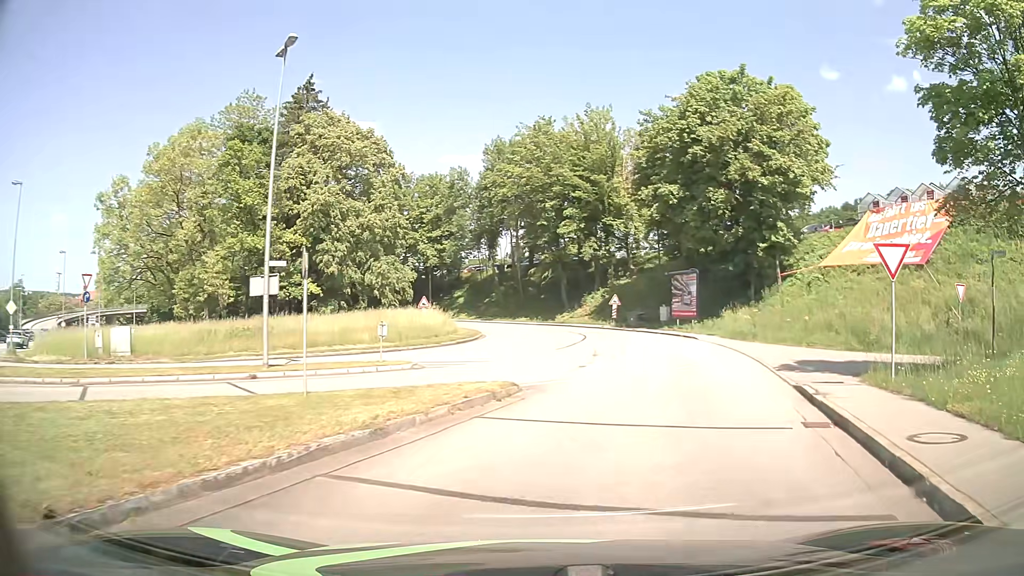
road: residential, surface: asphalt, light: Day
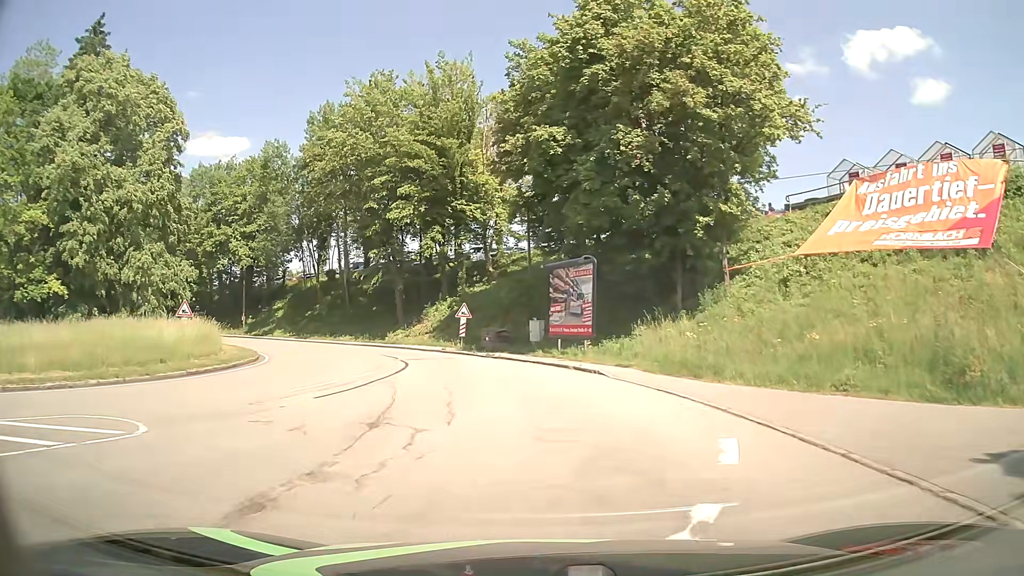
(+2.3, +15.7) m; +12°
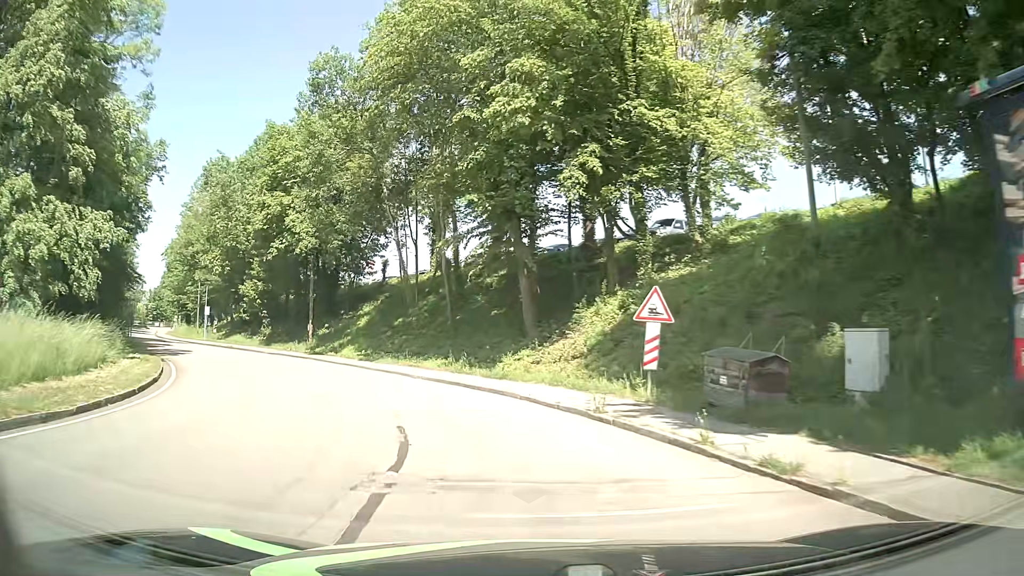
(-2.4, +21.4) m; -15°
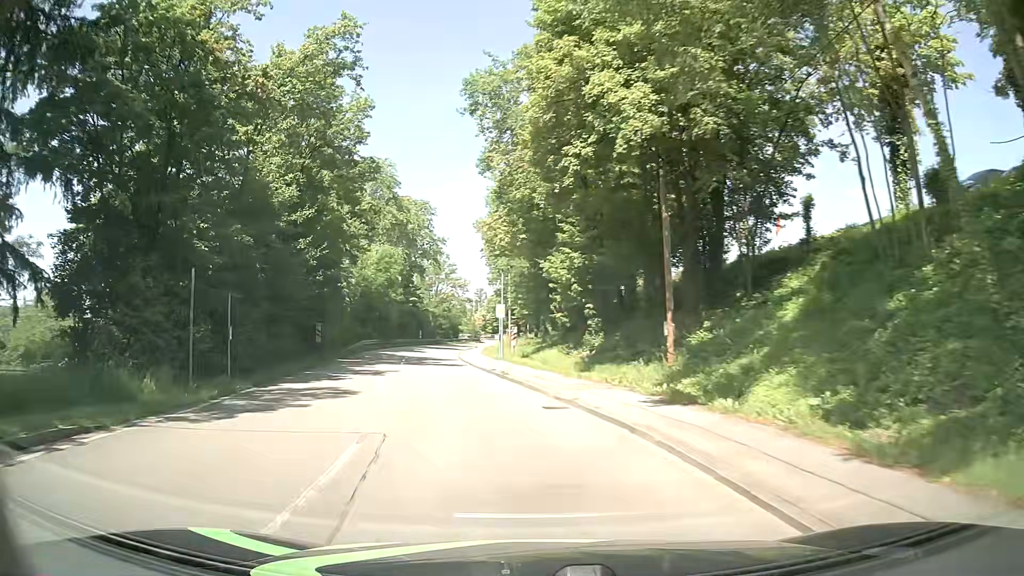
(-6.3, +22.9) m; -32°
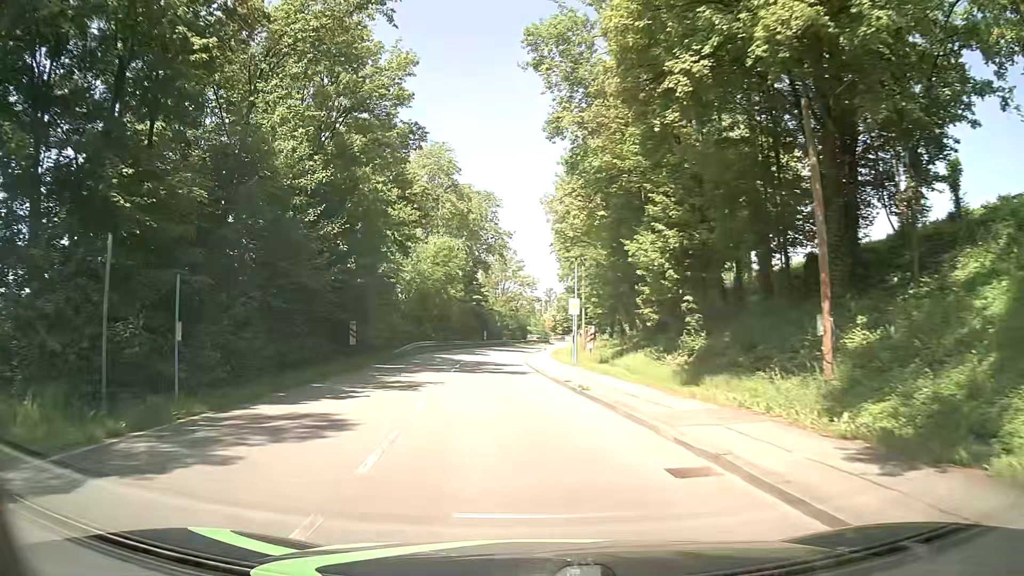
(-0.4, +6.1) m; -7°
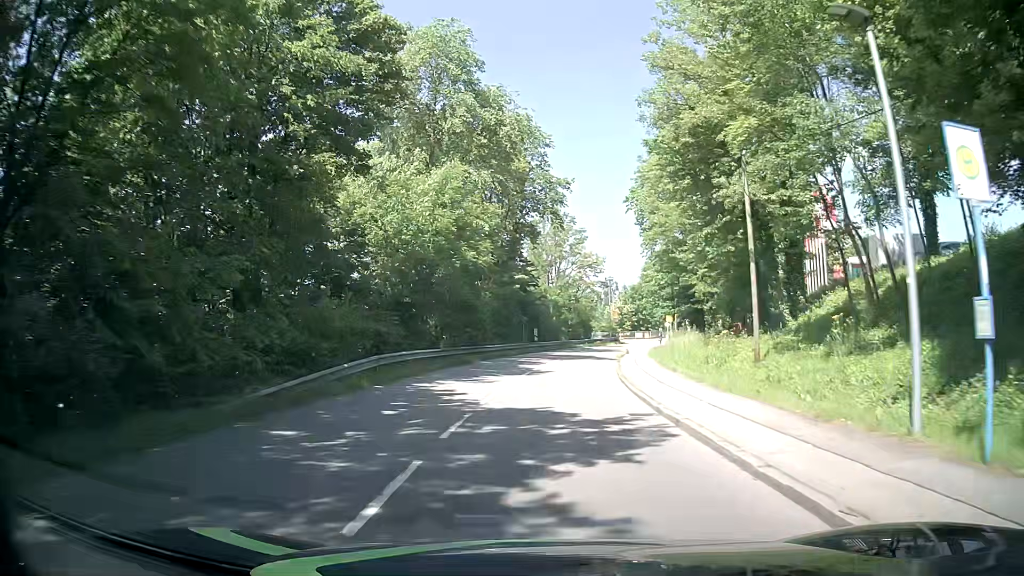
(-1.5, +24.9) m; -4°
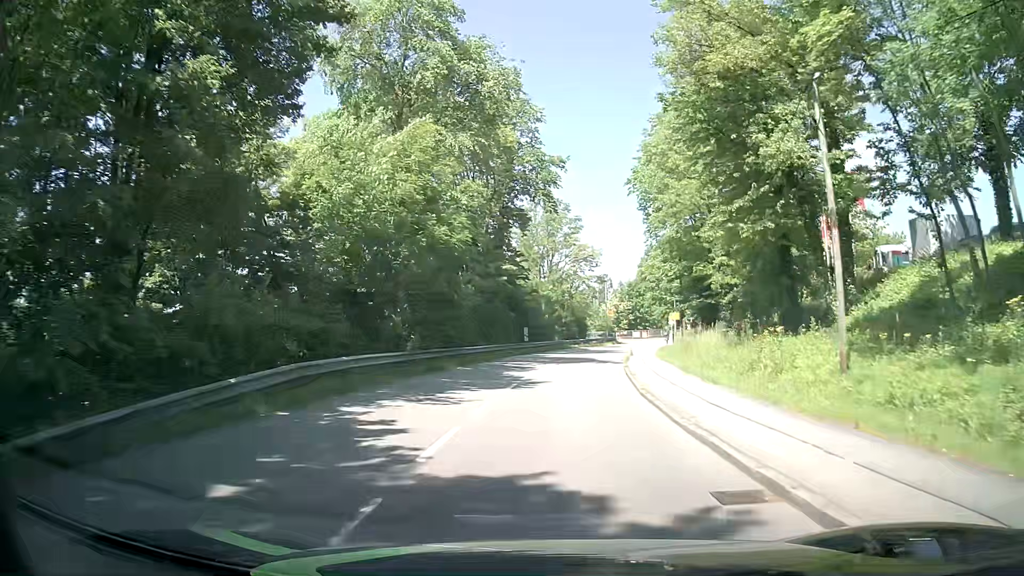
(+0.1, +6.3) m; +3°
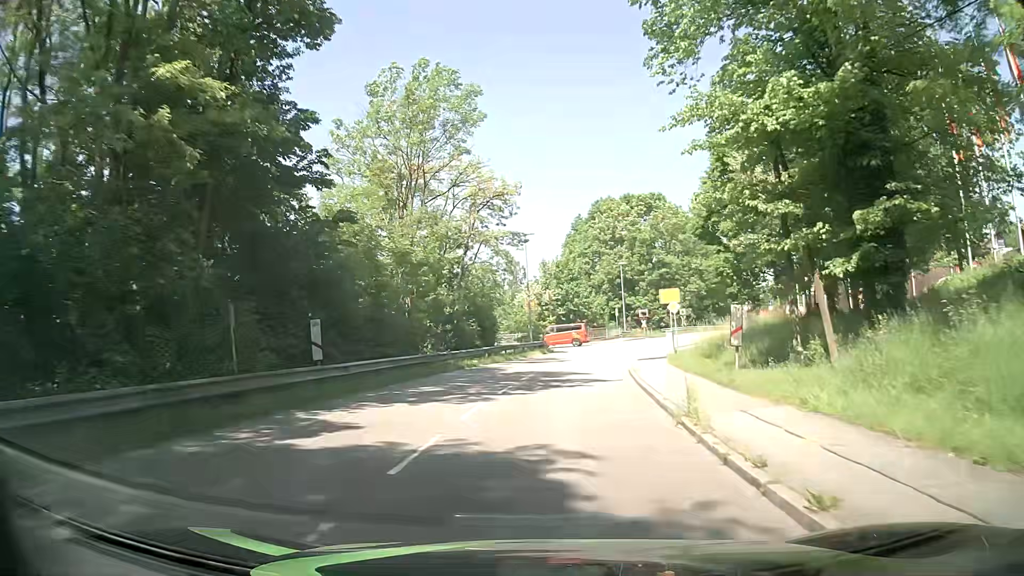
(+1.4, +32.2) m; +6°
(0, +10) (+1, +20) (+2, +30) (+5, +39) (+13, +46) (+22, +45) (+29, +38) (+30, +28) (+27, +18) (+25, +9) m
